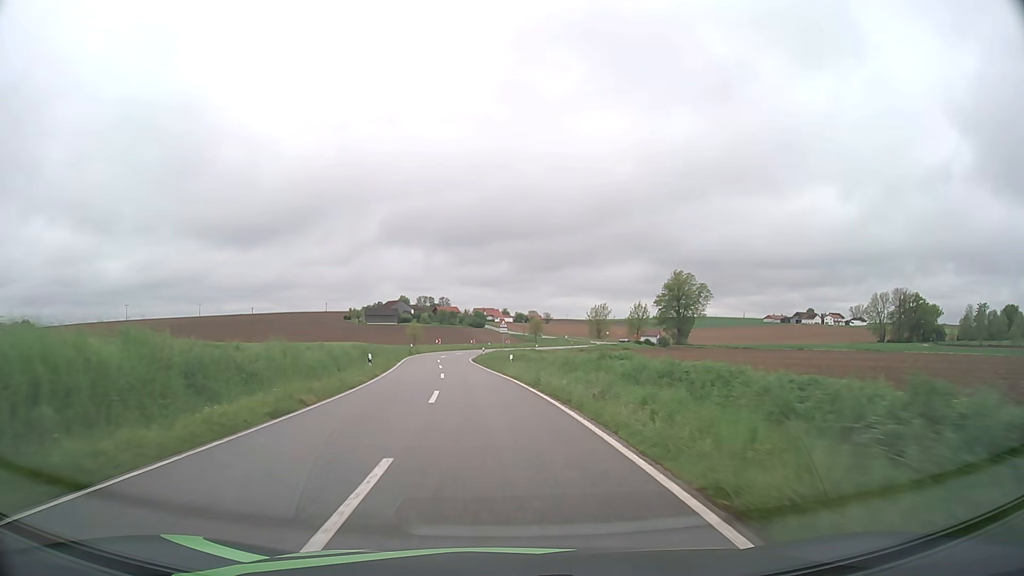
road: tertiary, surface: asphalt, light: Day
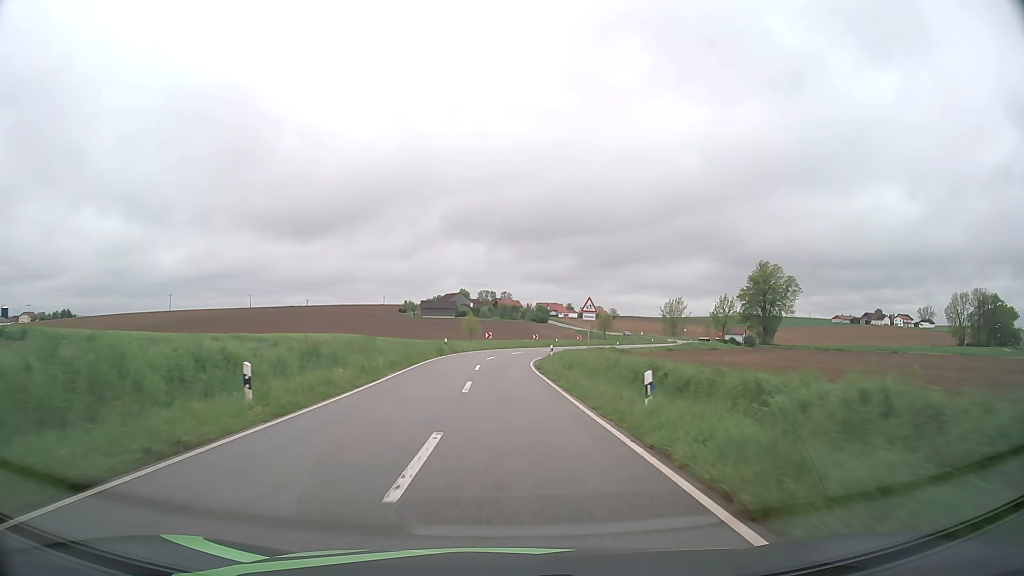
(-1.1, +22.1) m; -5°
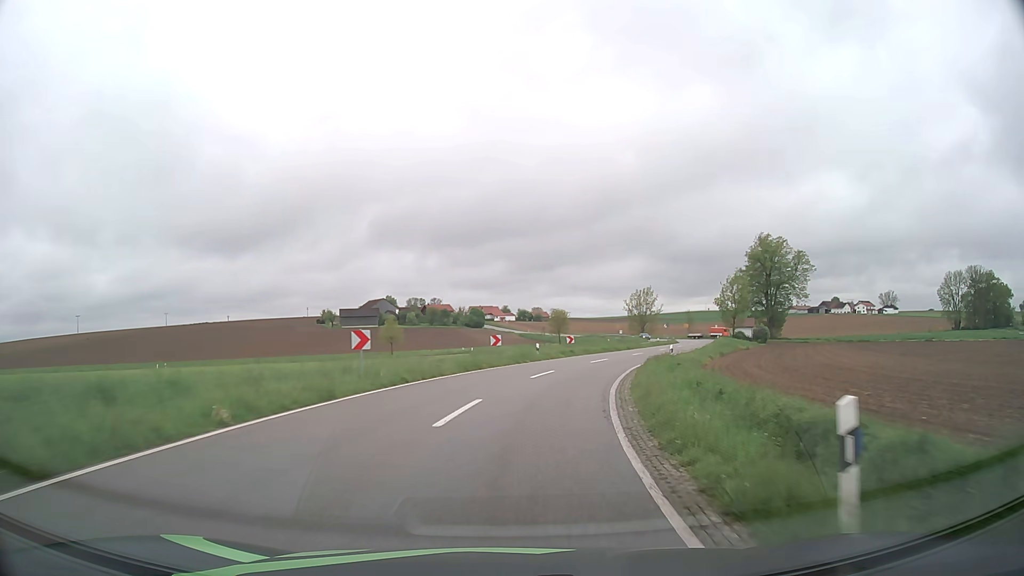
(+0.2, +42.2) m; +5°
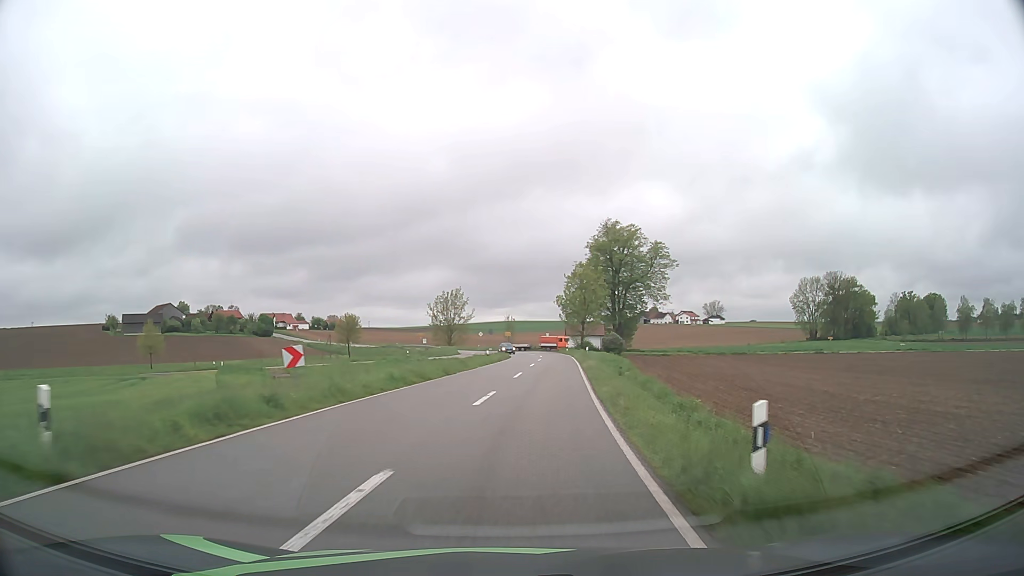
(+4.4, +30.2) m; +17°
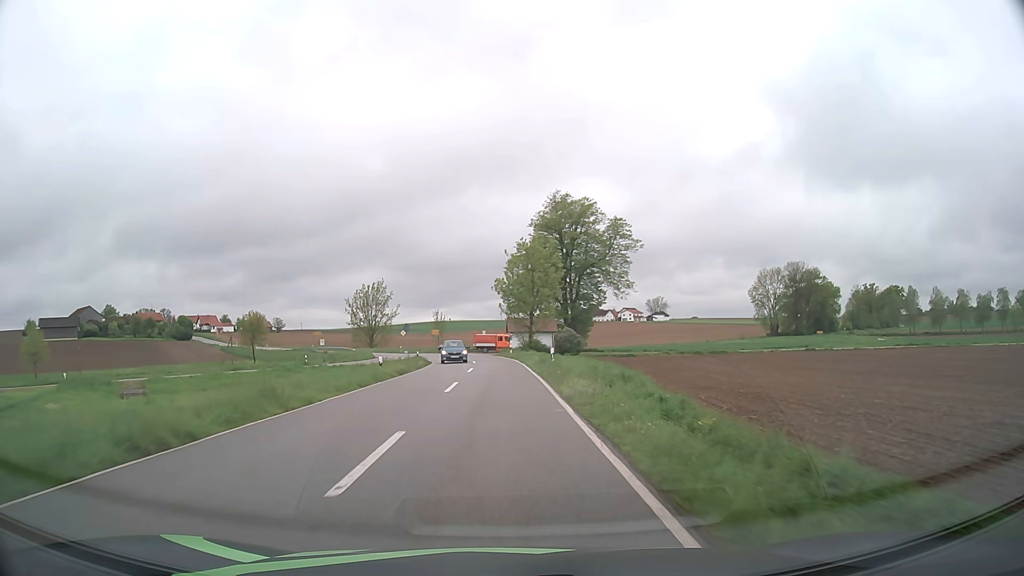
(+1.3, +20.6) m; +6°
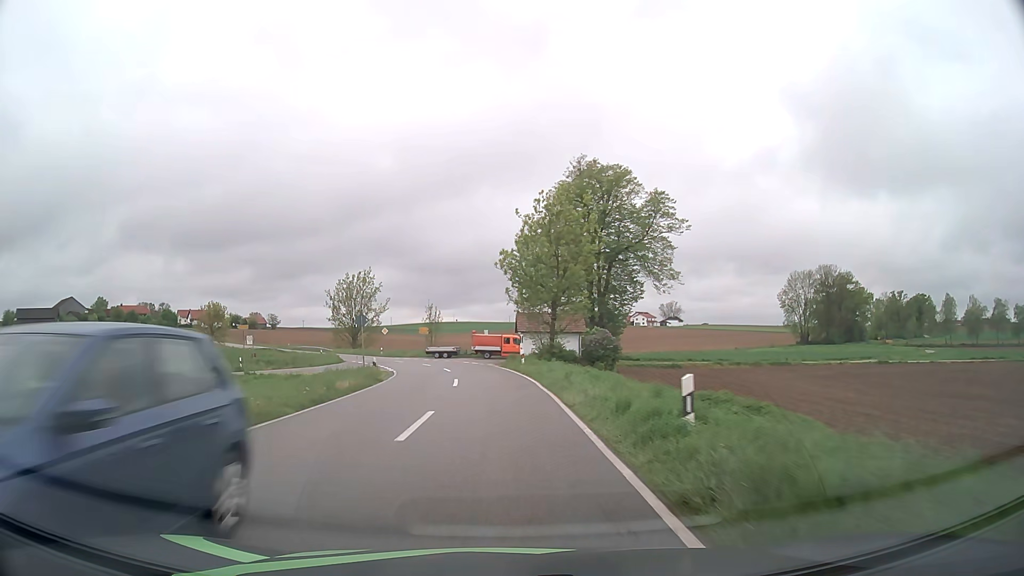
(-0.1, +20.1) m; -1°
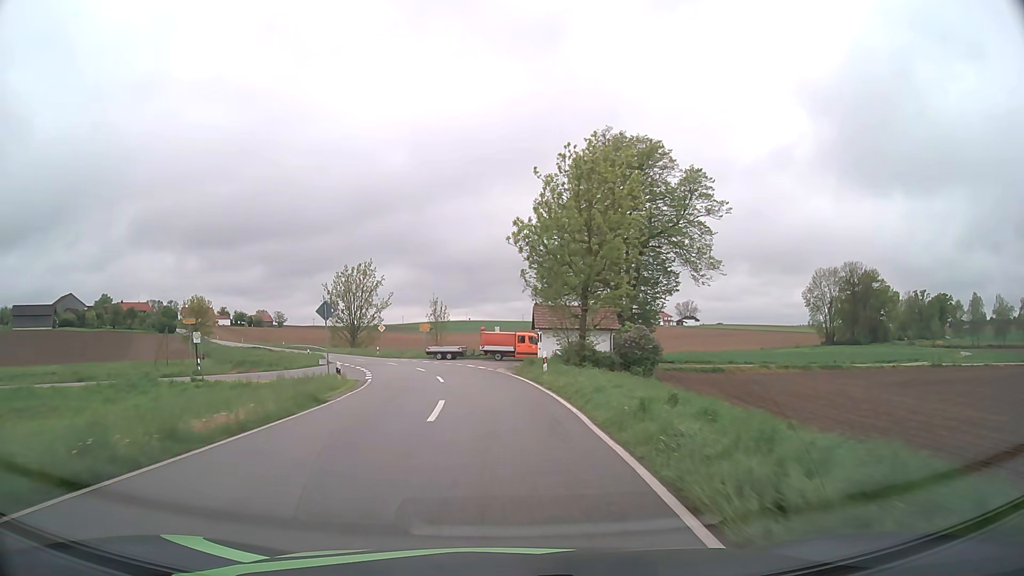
(-0.1, +9.7) m; -1°
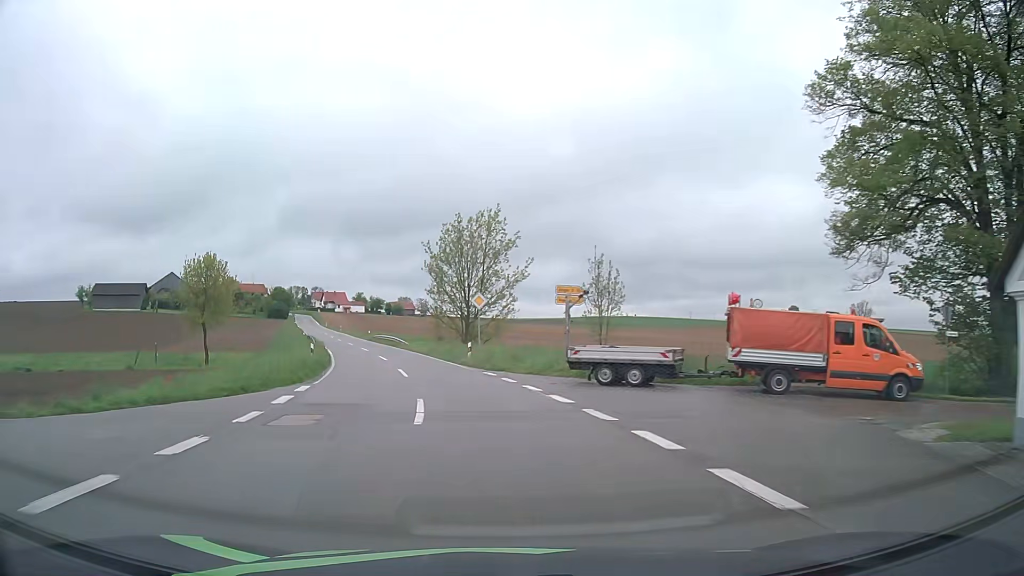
(-3.3, +36.6) m; -13°
(-1, +10) (-2, +20) (-4, +30) (-7, +39) (-10, +49) (-13, +58) (-16, +68) (-19, +77) (-22, +87) (-26, +96) m
